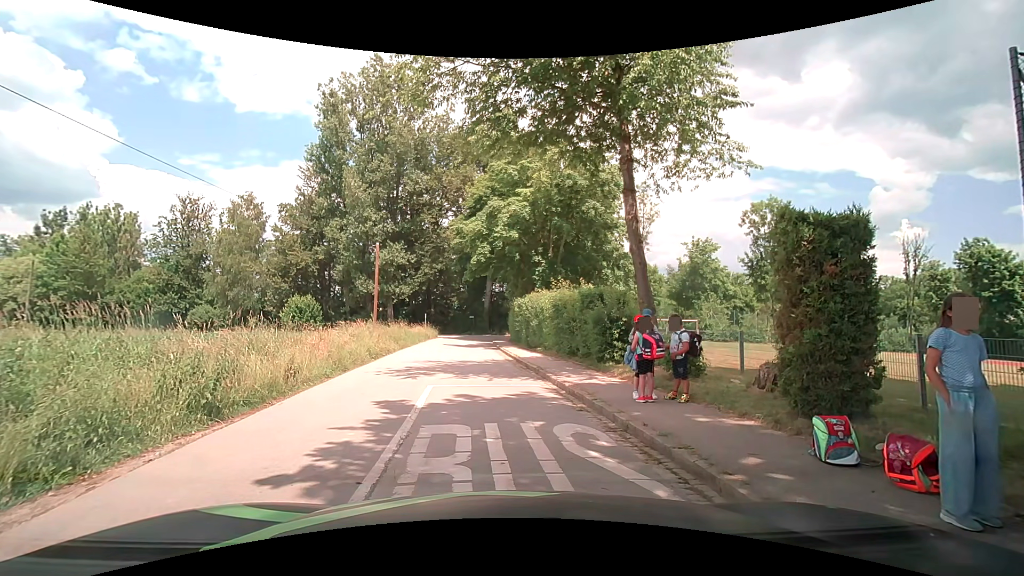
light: Day
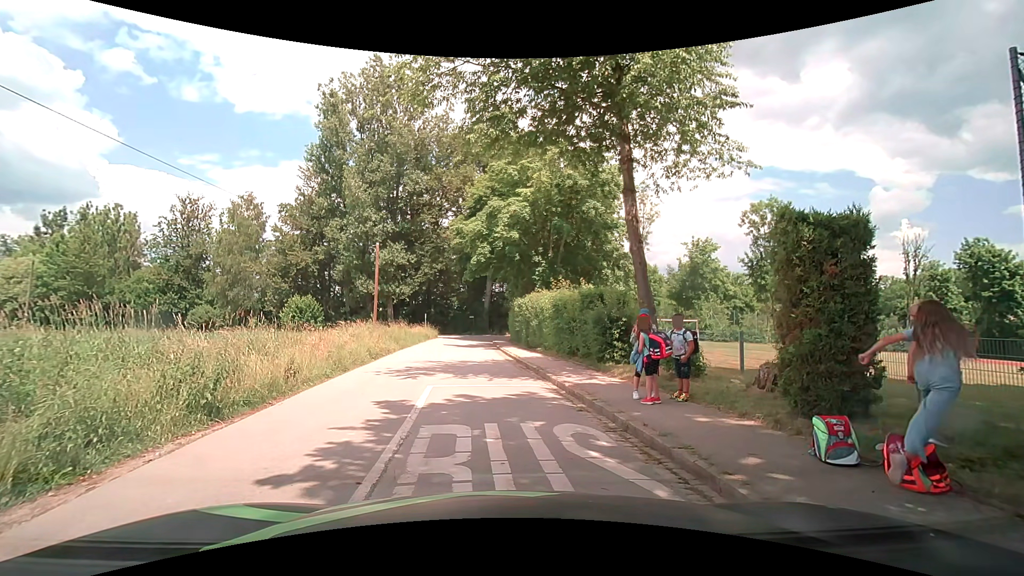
(0.0, 0.0) m; 0°
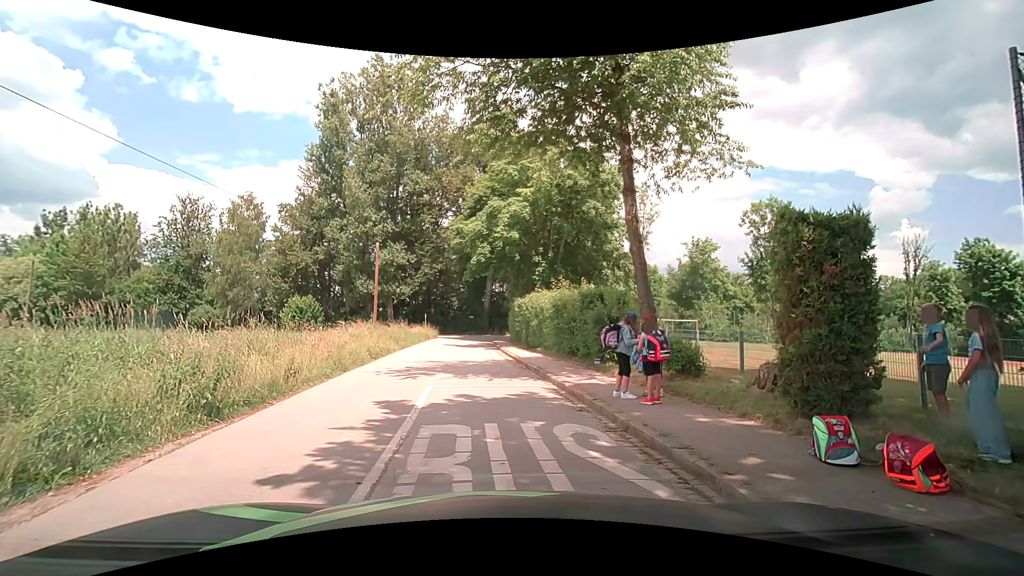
(0.0, 0.0) m; 0°
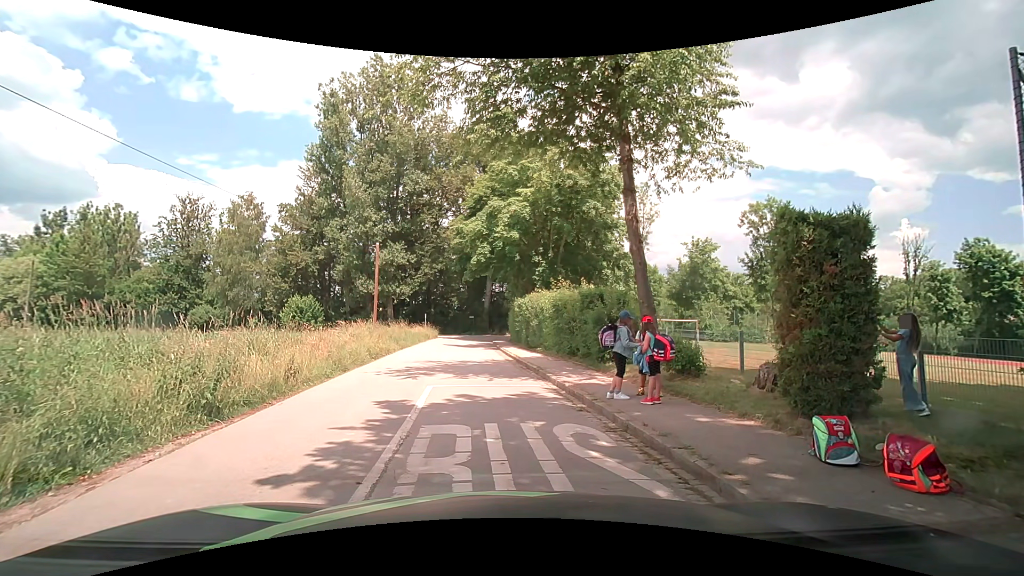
(0.0, 0.0) m; 0°
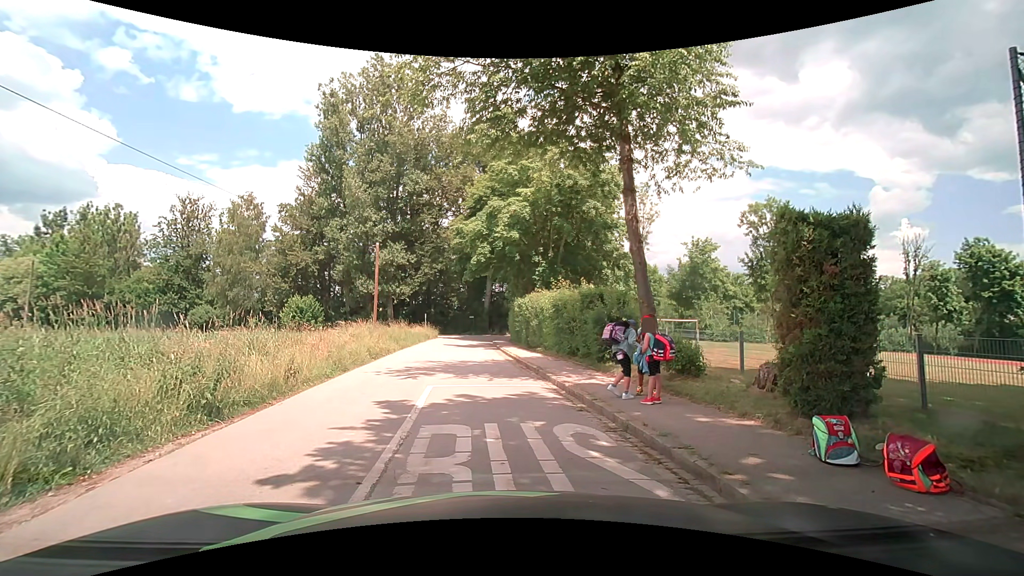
(0.0, 0.0) m; 0°
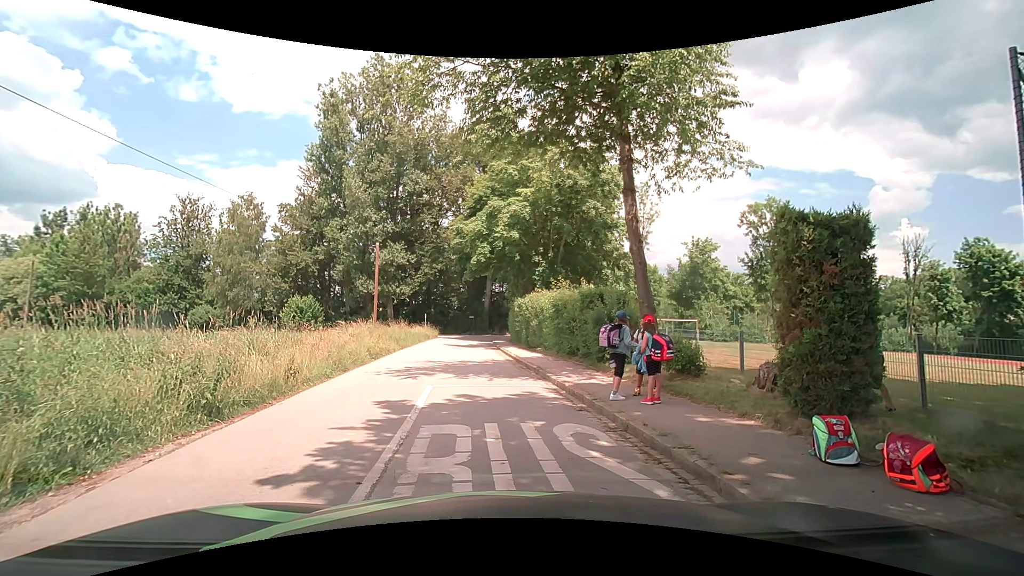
(0.0, 0.0) m; 0°
